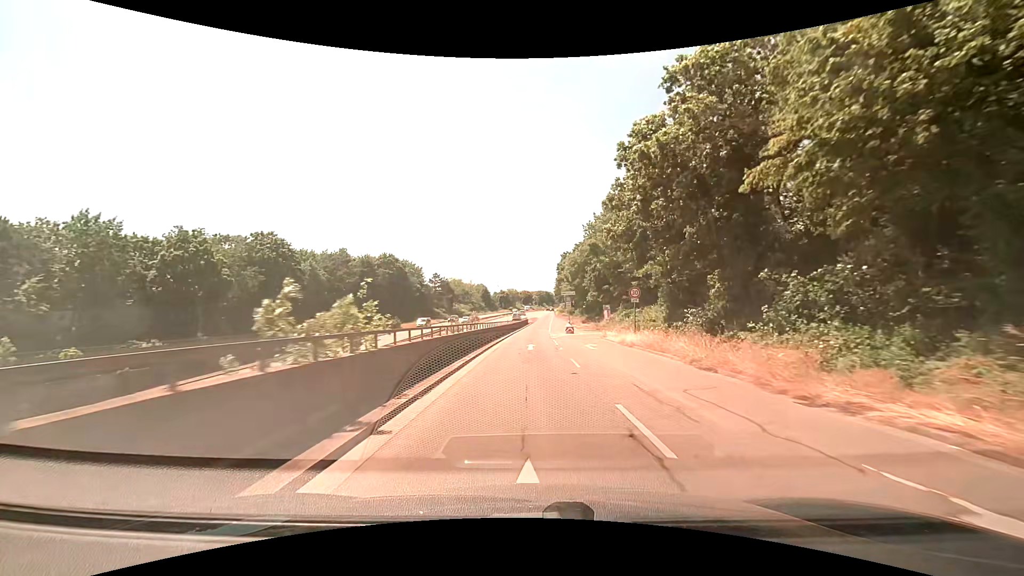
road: trunk_link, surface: asphalt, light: Day
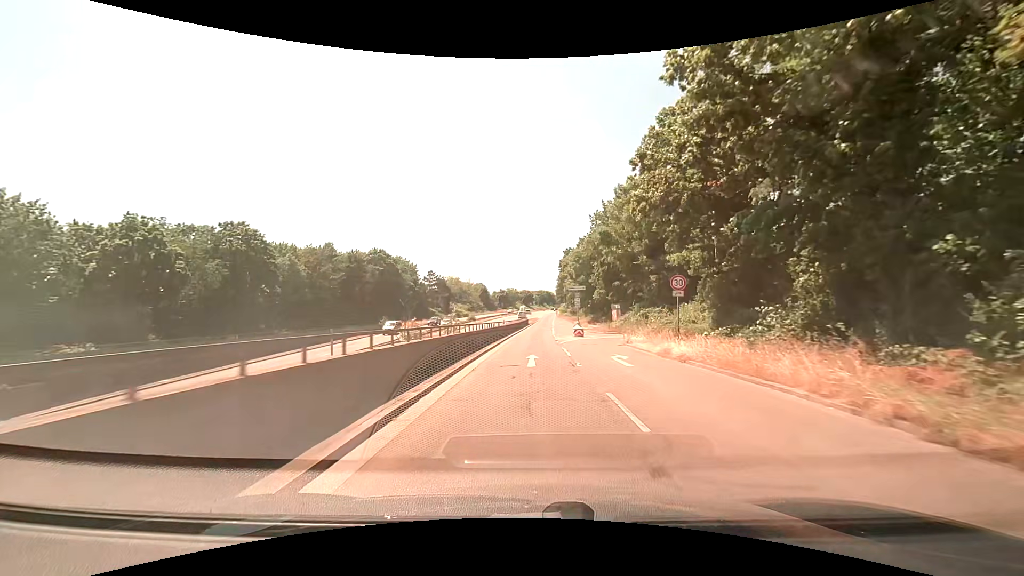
(0.0, +7.8) m; 0°
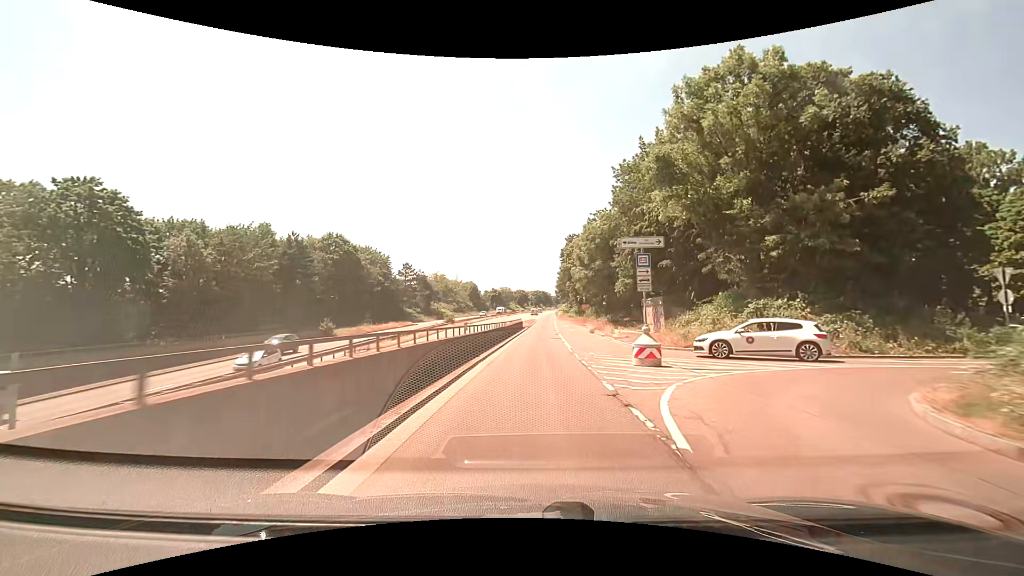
(+0.1, +22.5) m; 0°
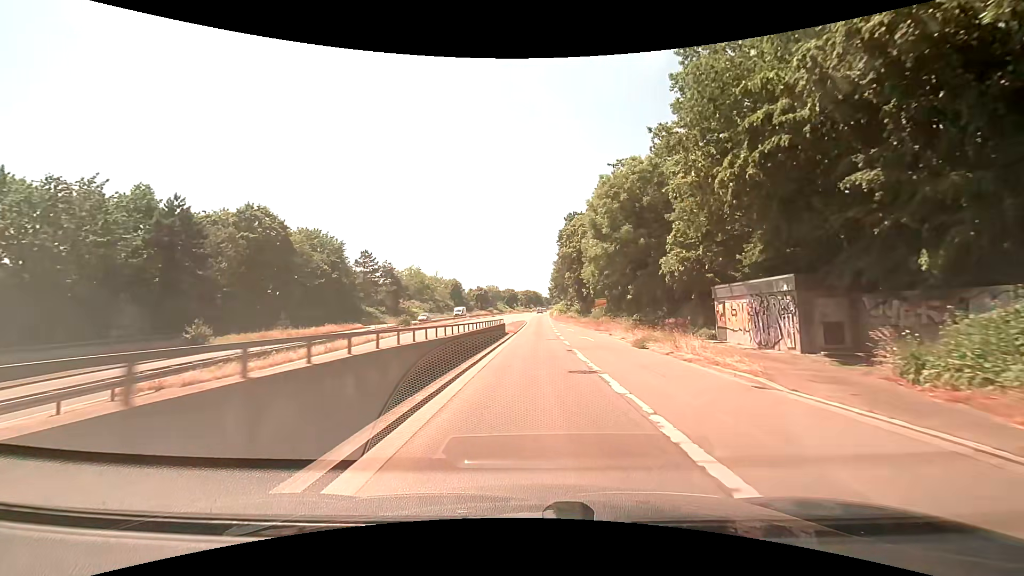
(+0.5, +22.5) m; +2°
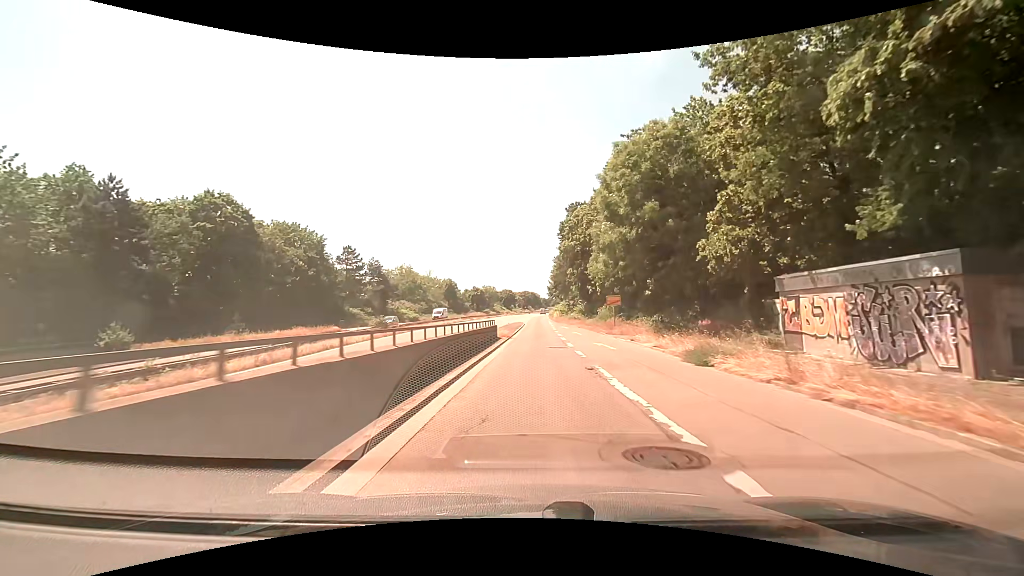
(0.0, +7.8) m; 0°
